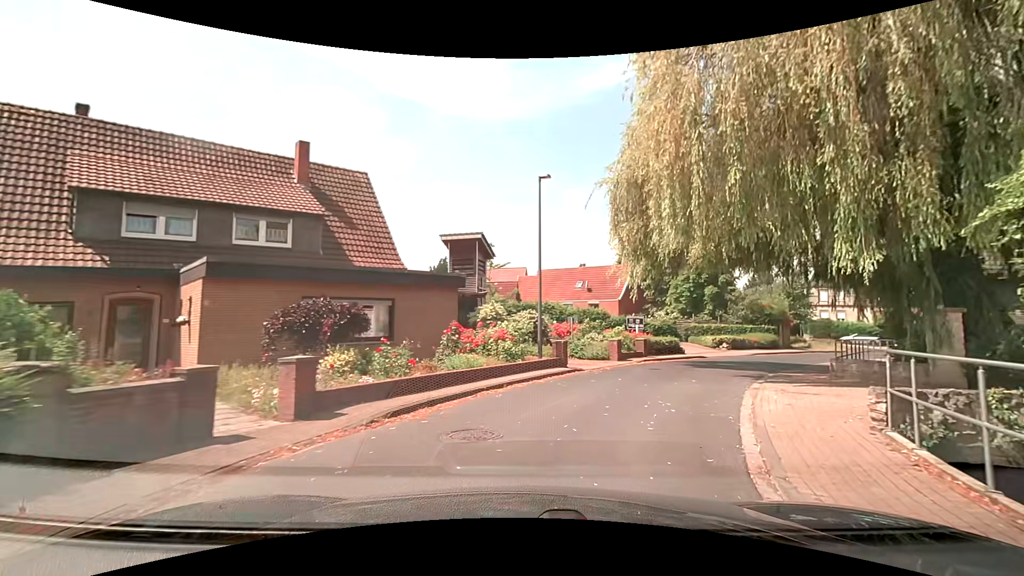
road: residential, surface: asphalt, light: Day
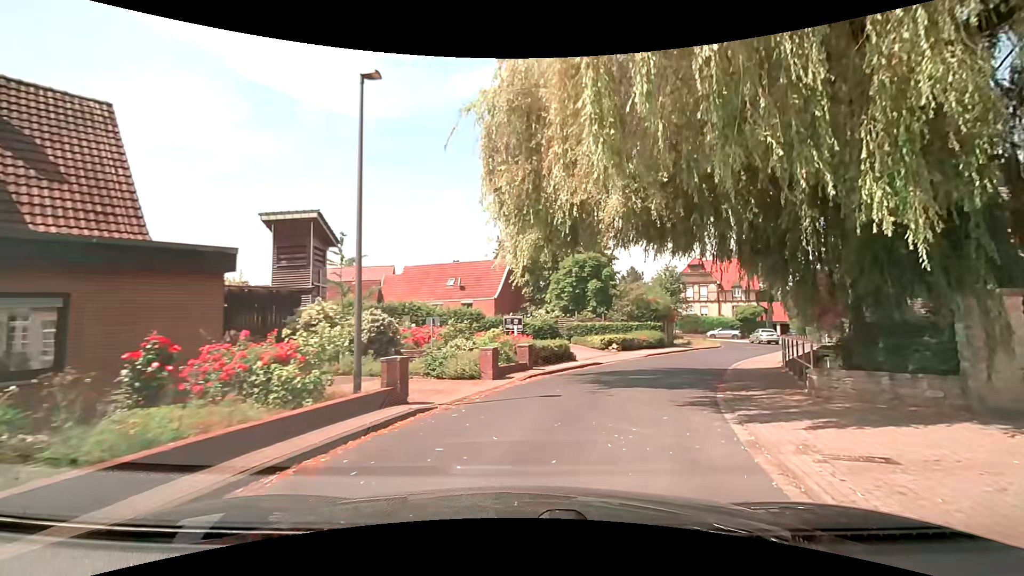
(+0.8, +6.7) m; +14°
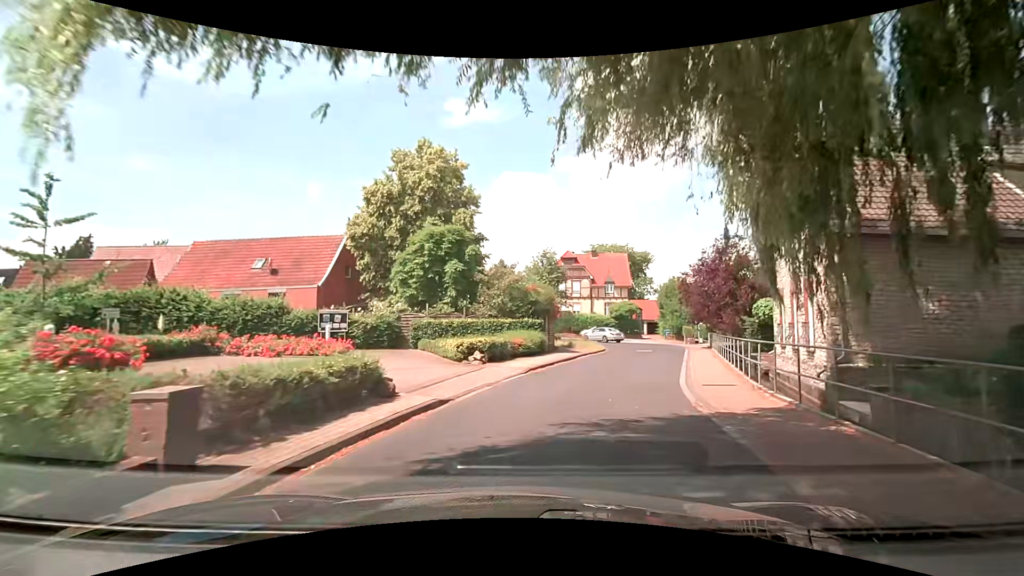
(+1.4, +10.6) m; +15°
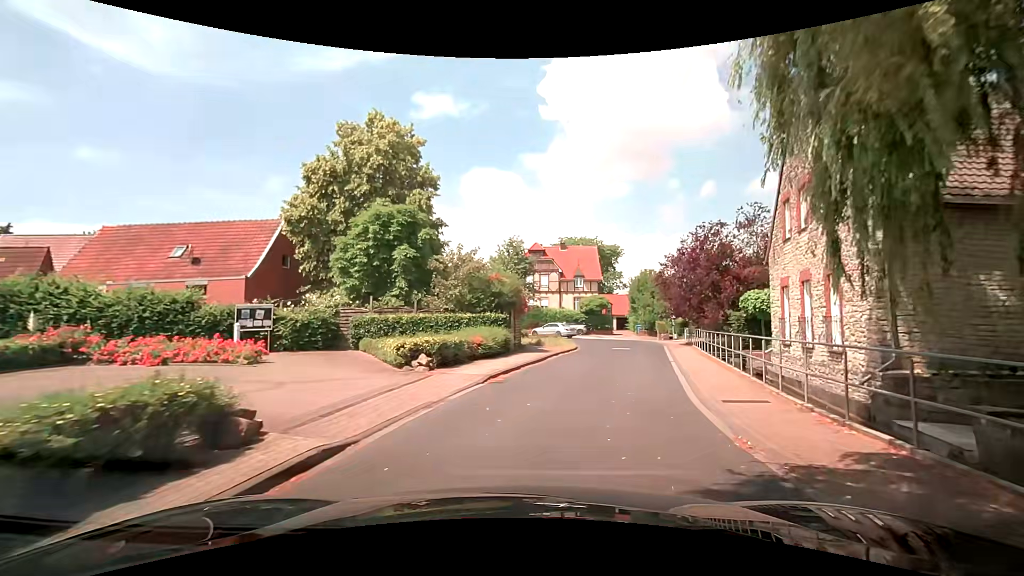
(+0.1, +3.8) m; +4°
